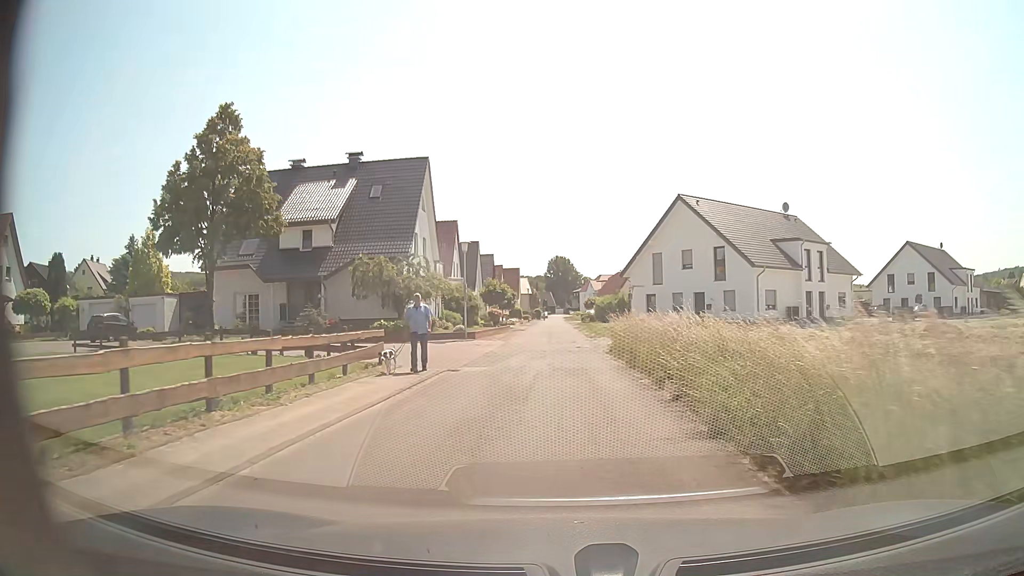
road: residential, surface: asphalt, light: Day
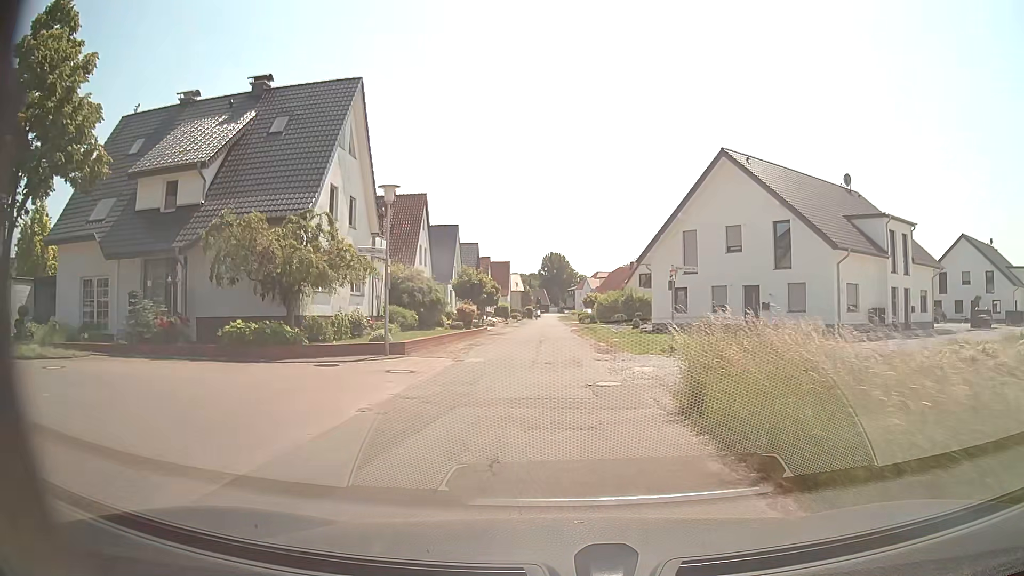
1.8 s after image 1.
(+0.1, +14.1) m; 0°
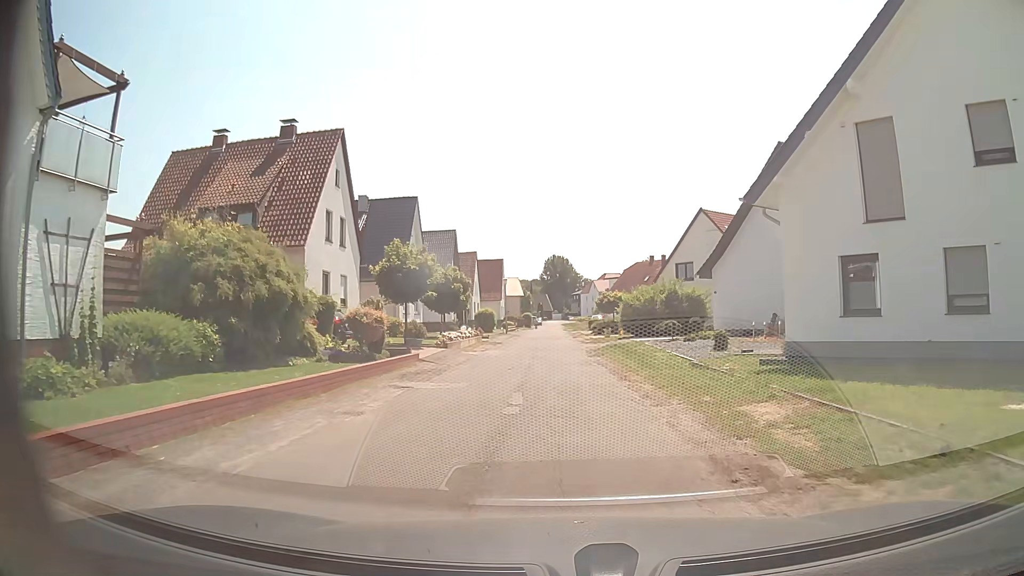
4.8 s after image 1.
(0.0, +22.2) m; -1°
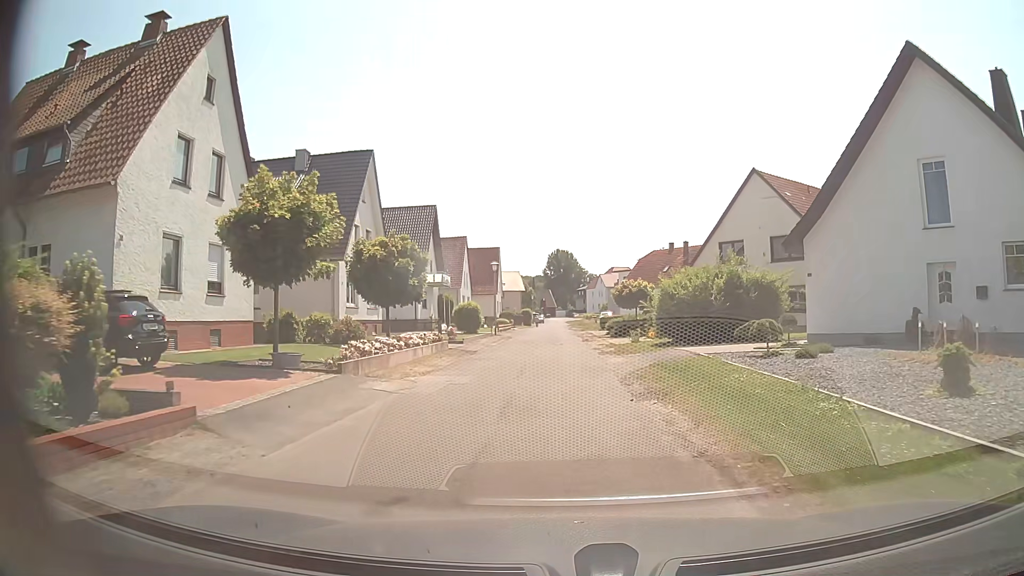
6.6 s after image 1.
(+0.1, +13.7) m; +1°
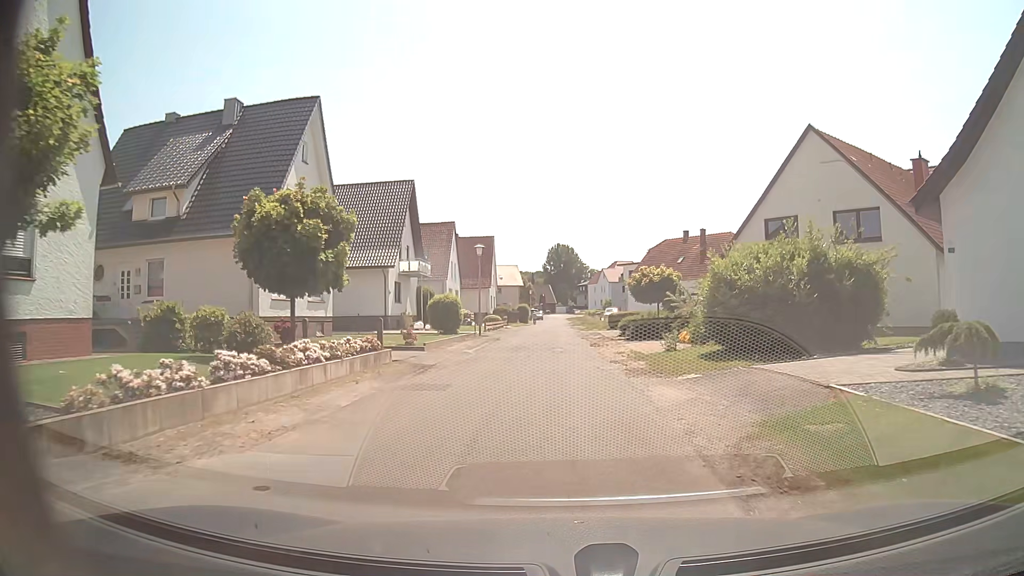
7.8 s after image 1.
(-0.1, +9.2) m; 0°
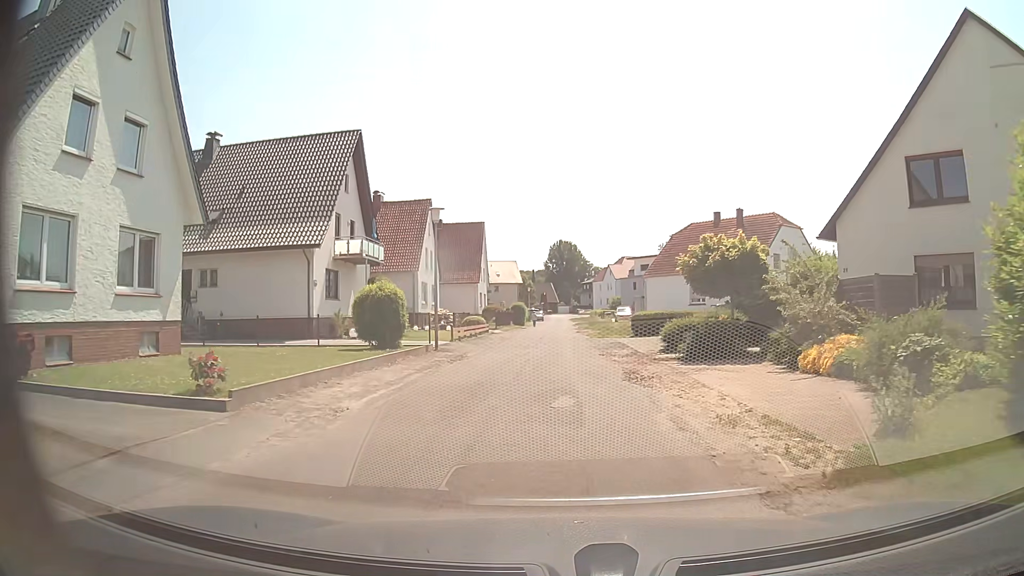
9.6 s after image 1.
(-0.1, +13.9) m; -1°
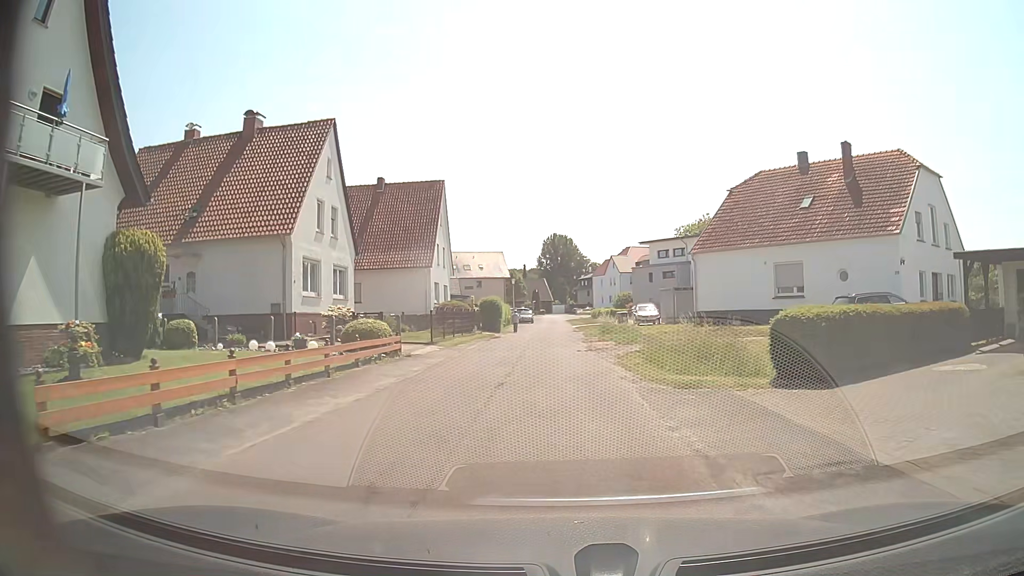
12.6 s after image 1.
(+0.2, +23.3) m; 0°
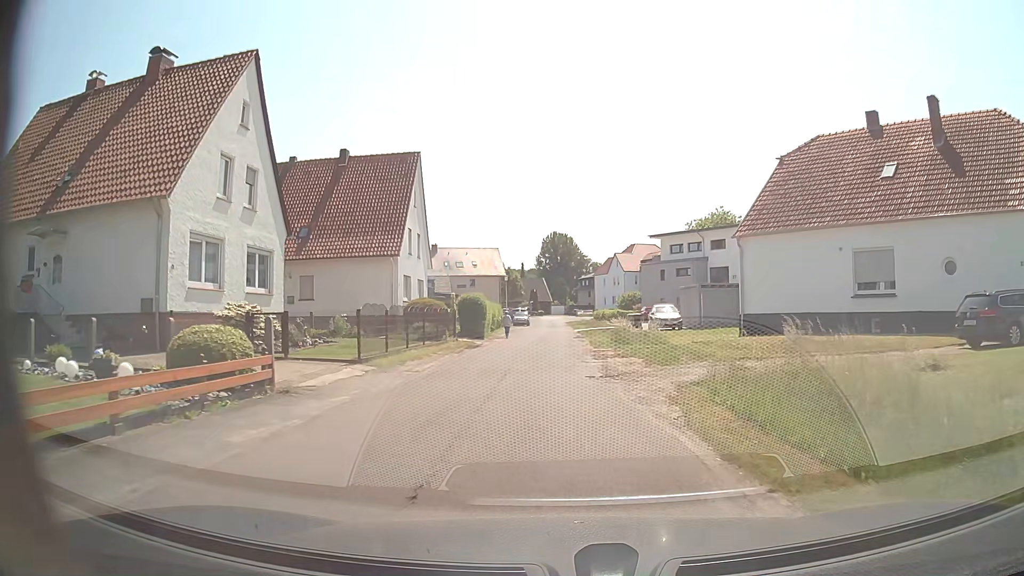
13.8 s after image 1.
(+0.1, +9.3) m; +1°
